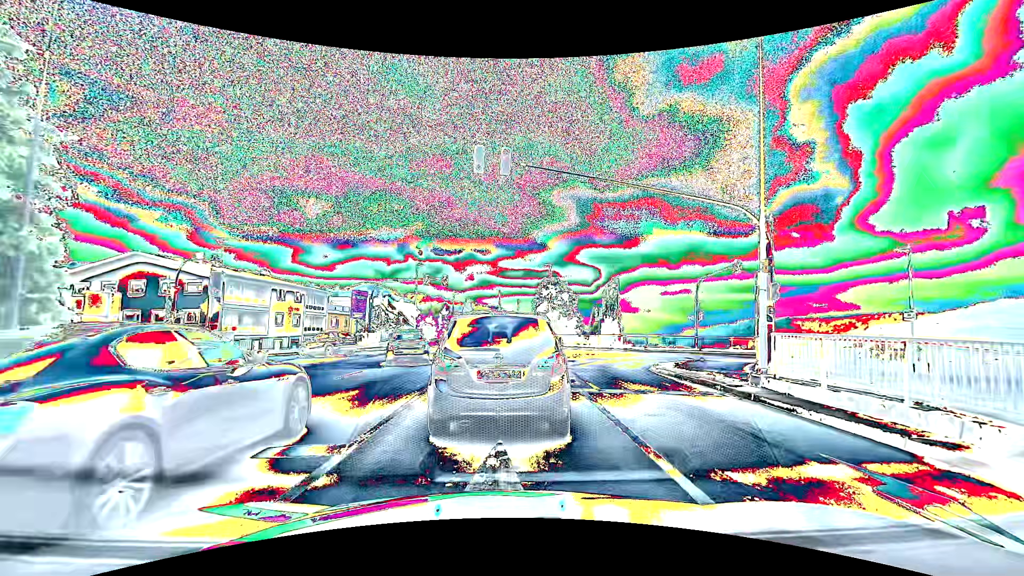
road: primary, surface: asphalt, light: Day
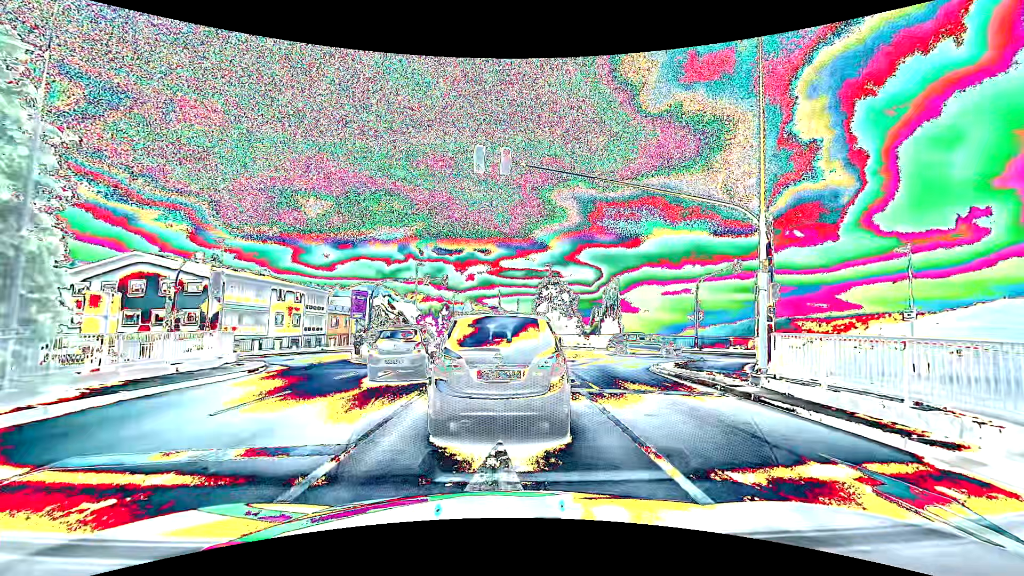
(0.0, 0.0) m; 0°
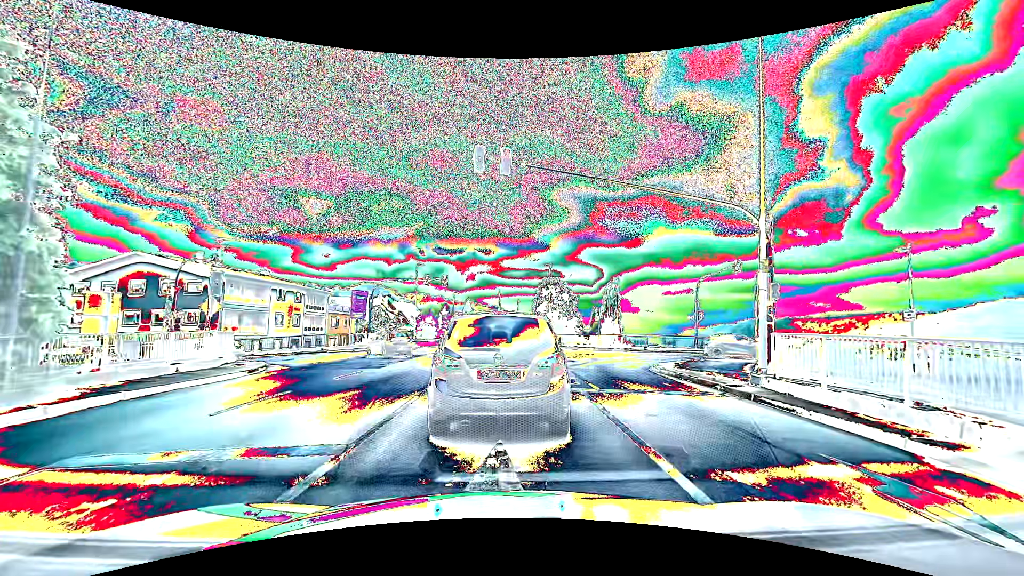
(0.0, 0.0) m; 0°
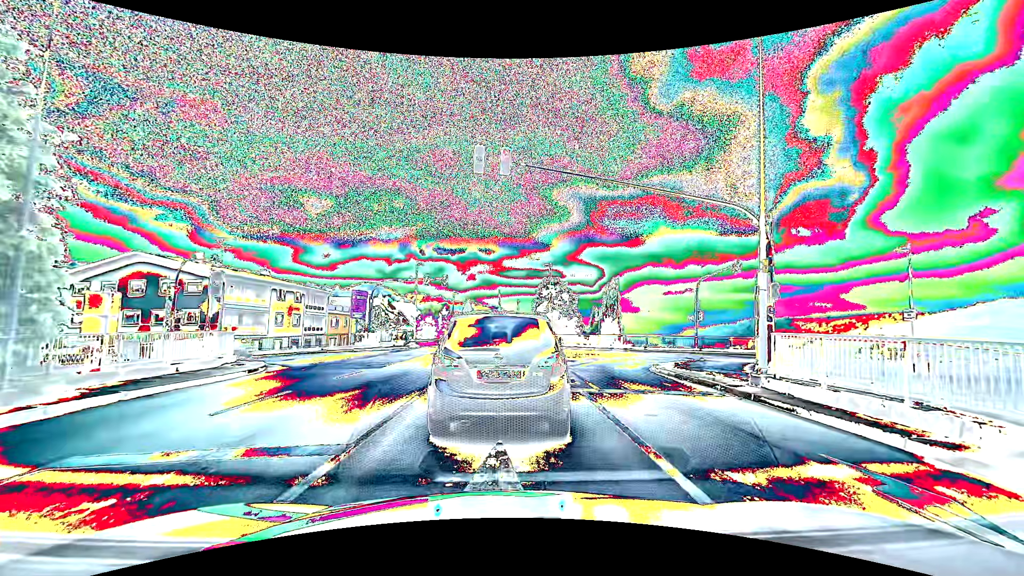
(0.0, 0.0) m; 0°
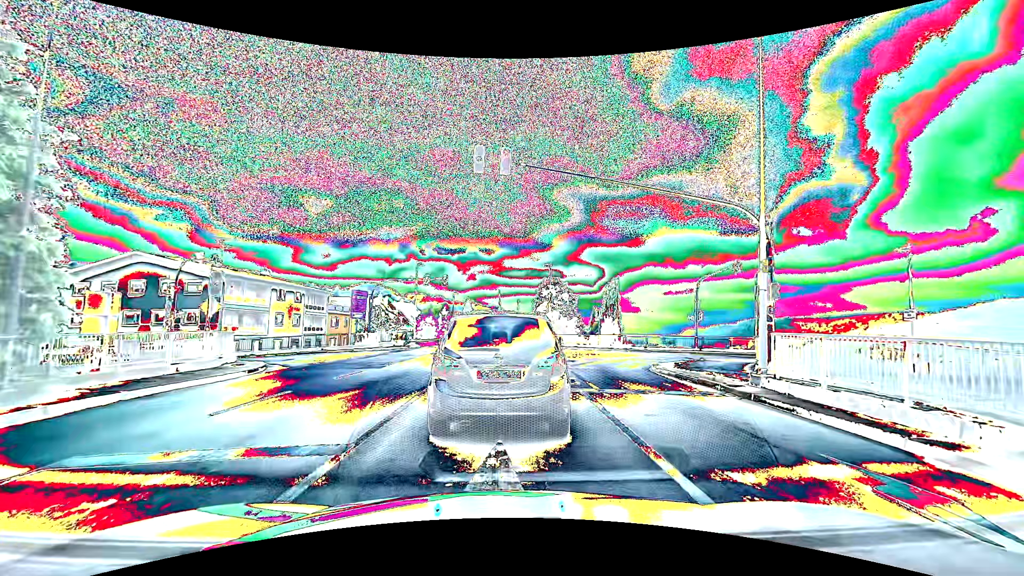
(0.0, 0.0) m; 0°
